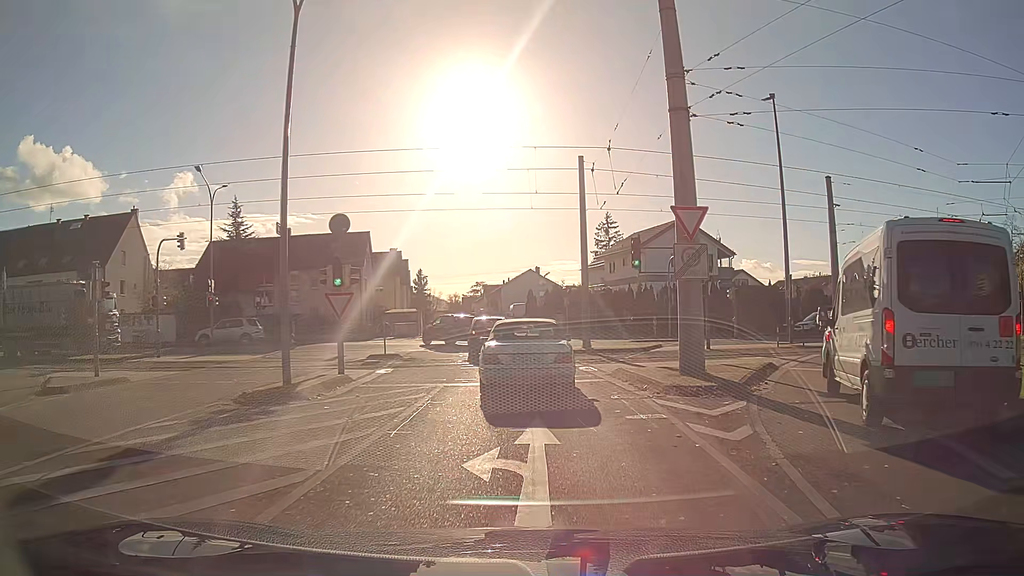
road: residential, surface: asphalt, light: Day
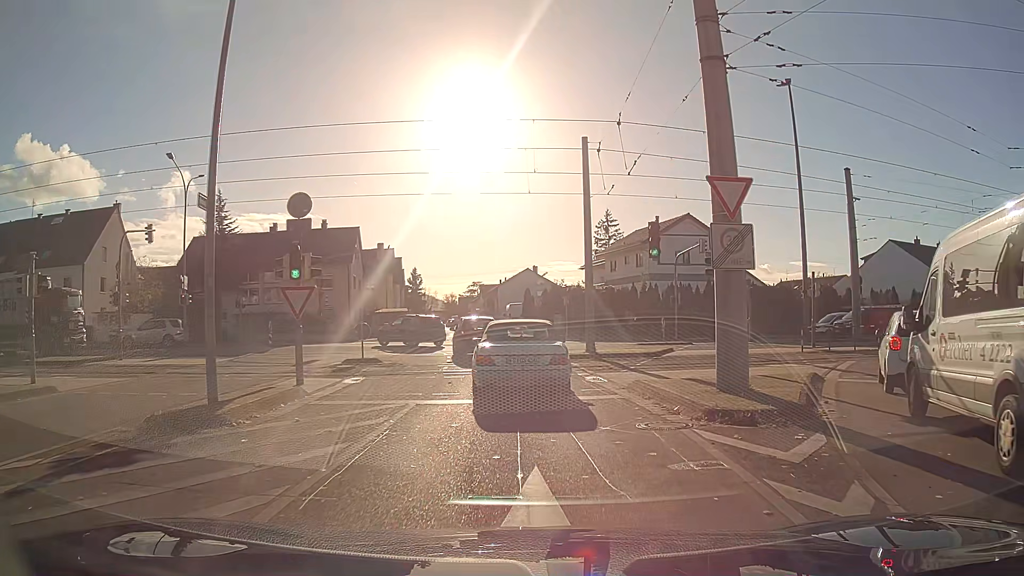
(0.0, +3.1) m; 0°
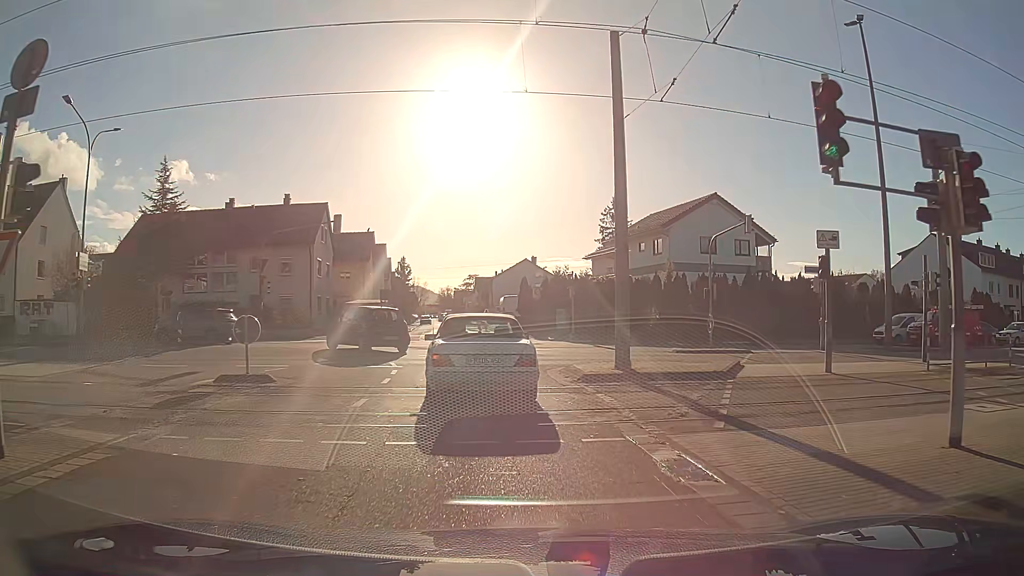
(+0.1, +9.5) m; 0°
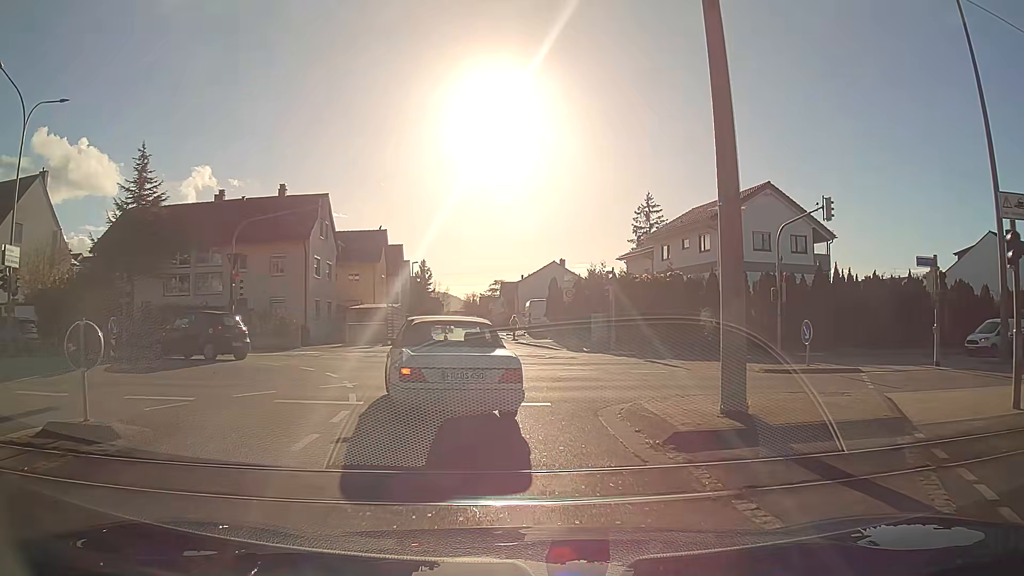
(-0.2, +6.5) m; -3°
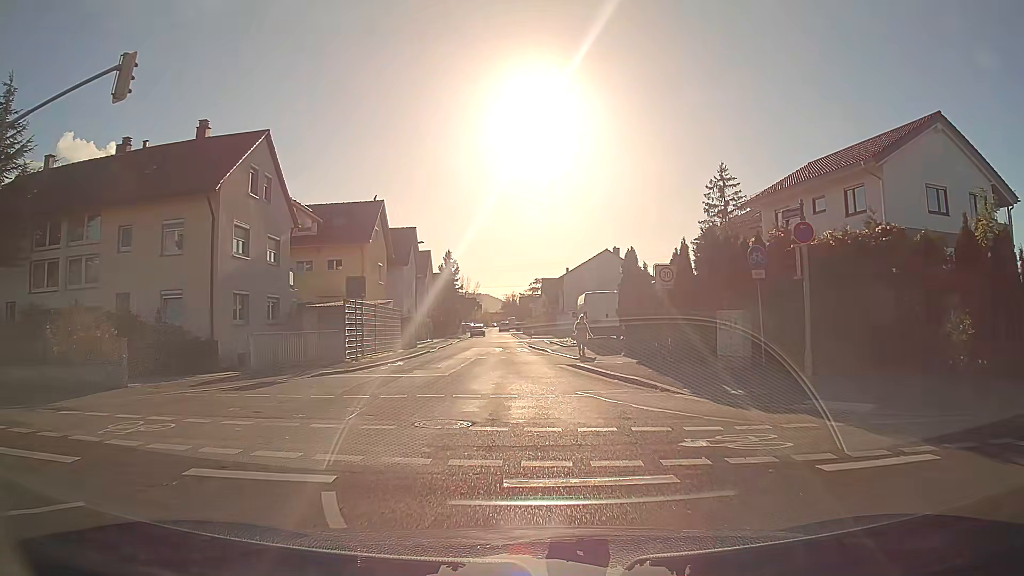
(-0.5, +17.4) m; -3°
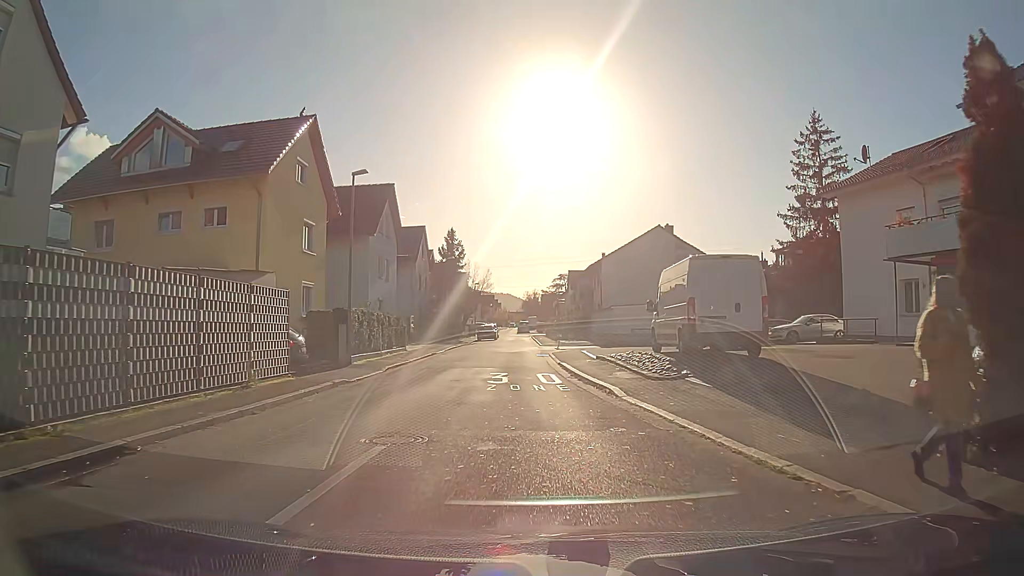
(-0.3, +19.6) m; -2°
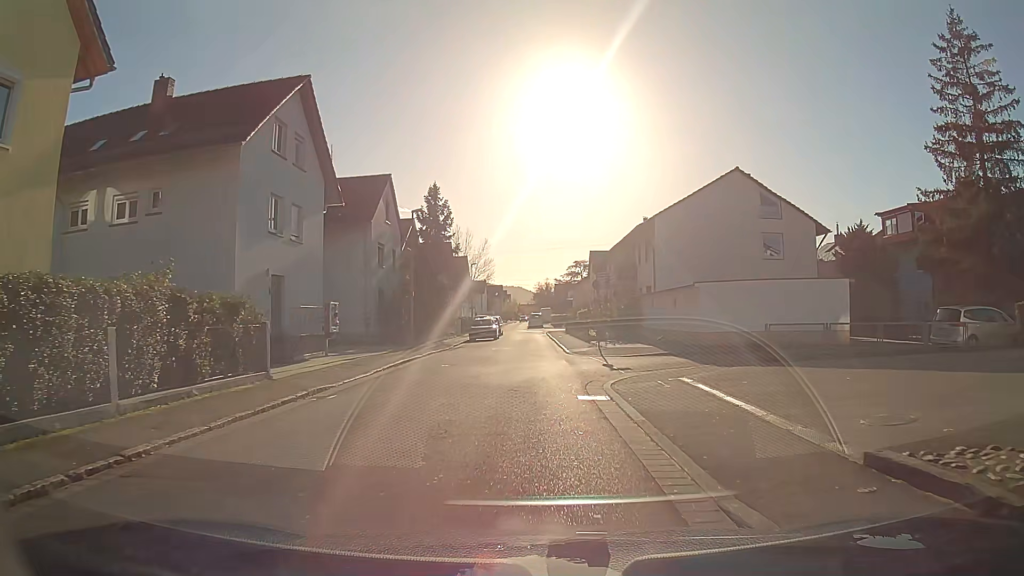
(-0.2, +19.5) m; 0°
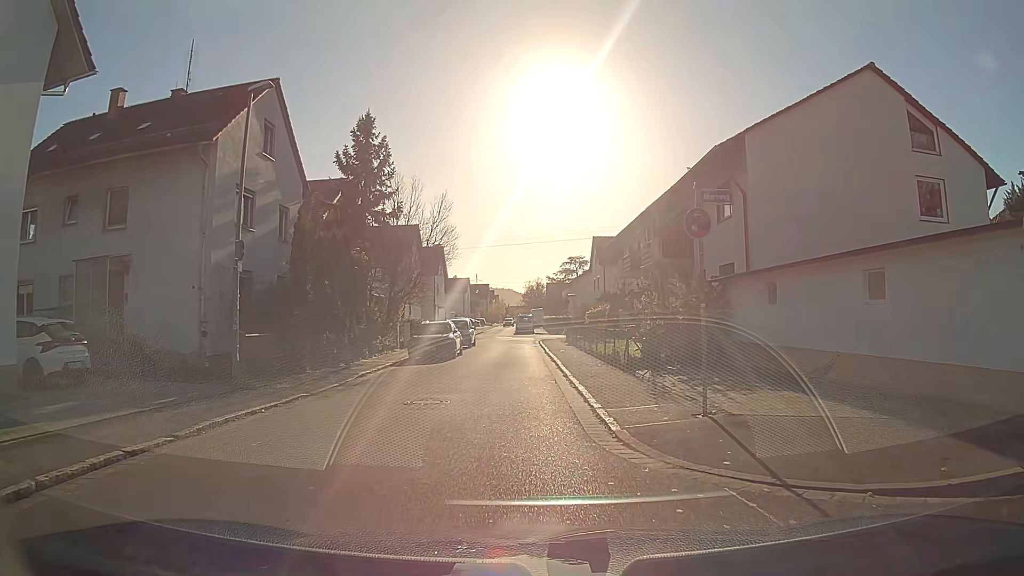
(+0.1, +17.9) m; 0°
(0, +10) (0, +20) (0, +30) (0, +40) (0, +50) (-1, +60) (-3, +70) (-3, +80) (-2, +90) (-1, +100) m
